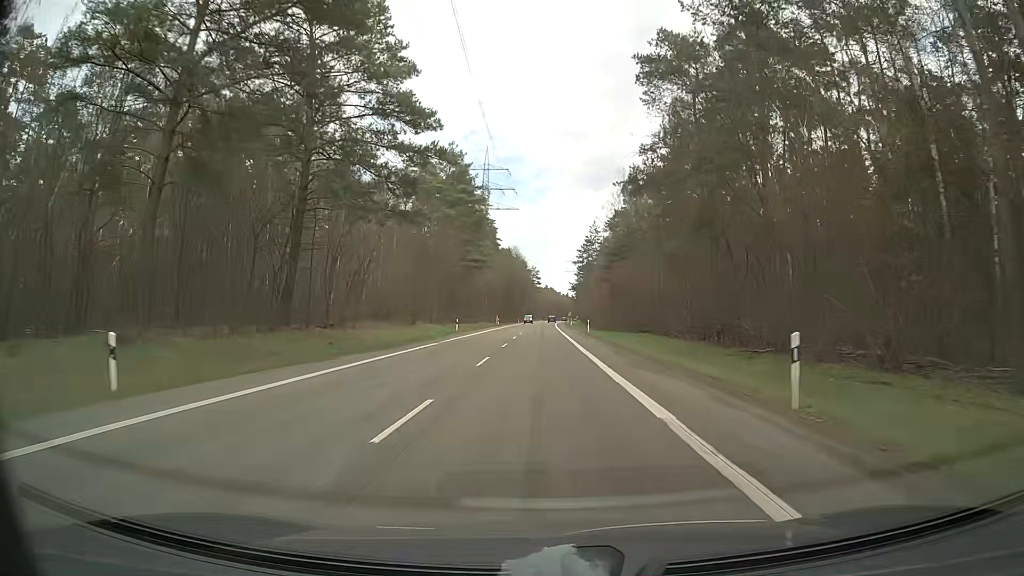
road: secondary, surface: asphalt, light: Day
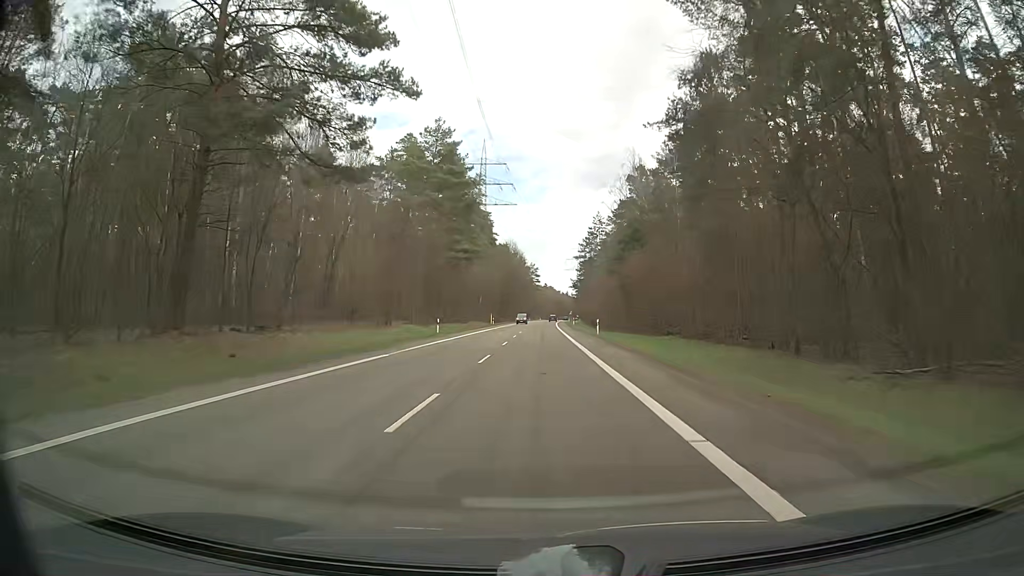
(0.0, +10.8) m; 0°
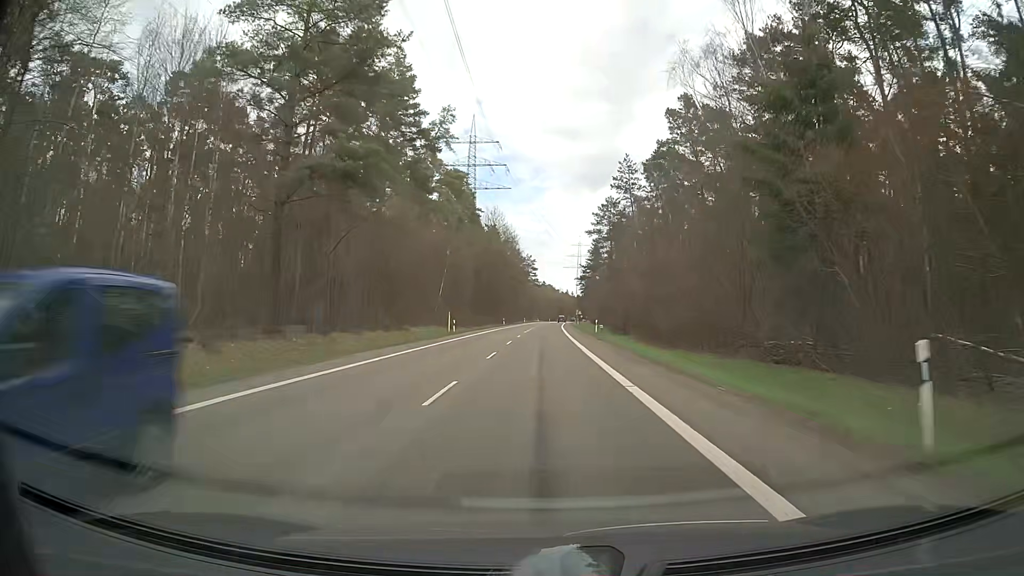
(+0.2, +43.2) m; +1°
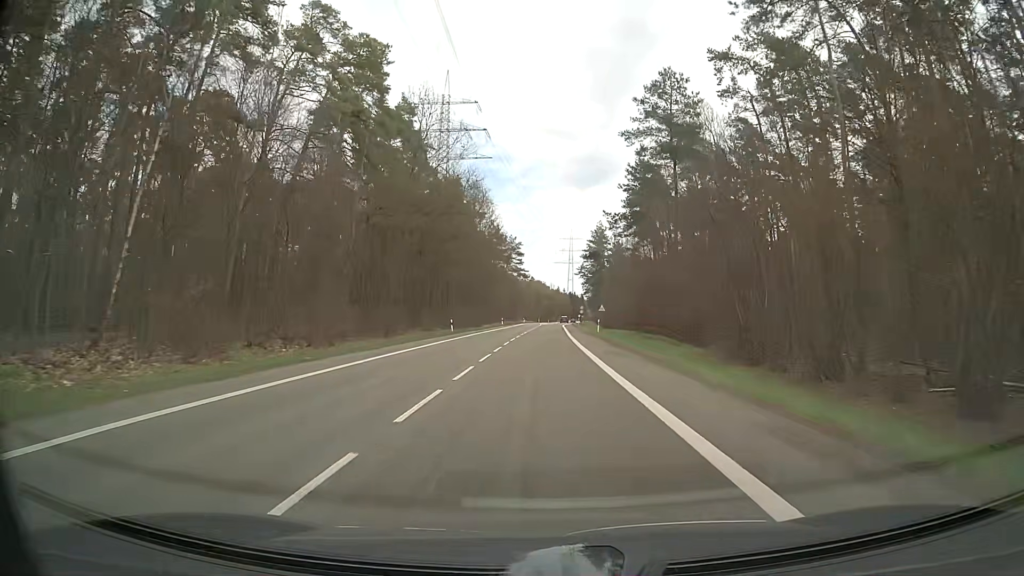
(+0.1, +54.0) m; +1°
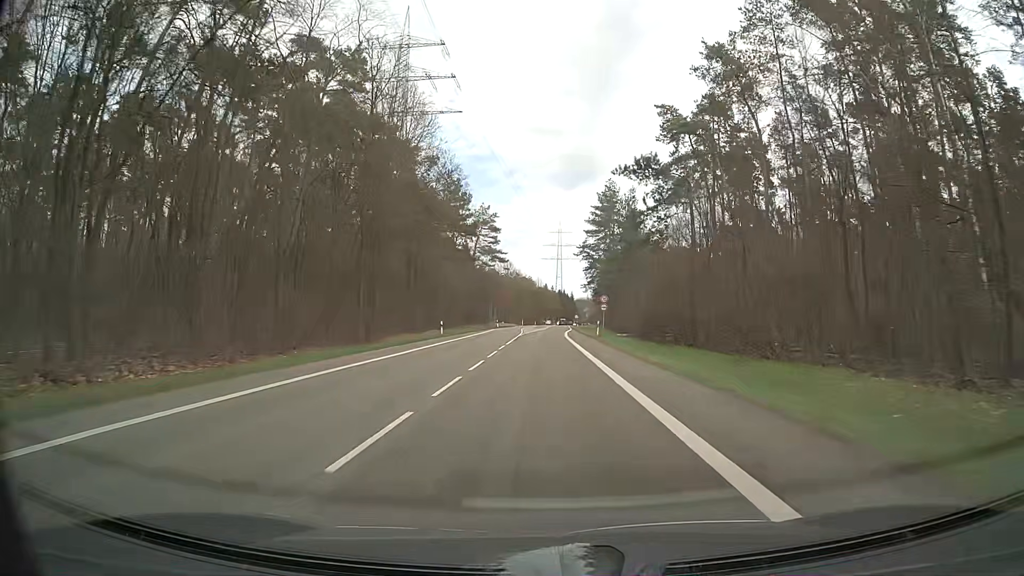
(+0.6, +53.9) m; +1°
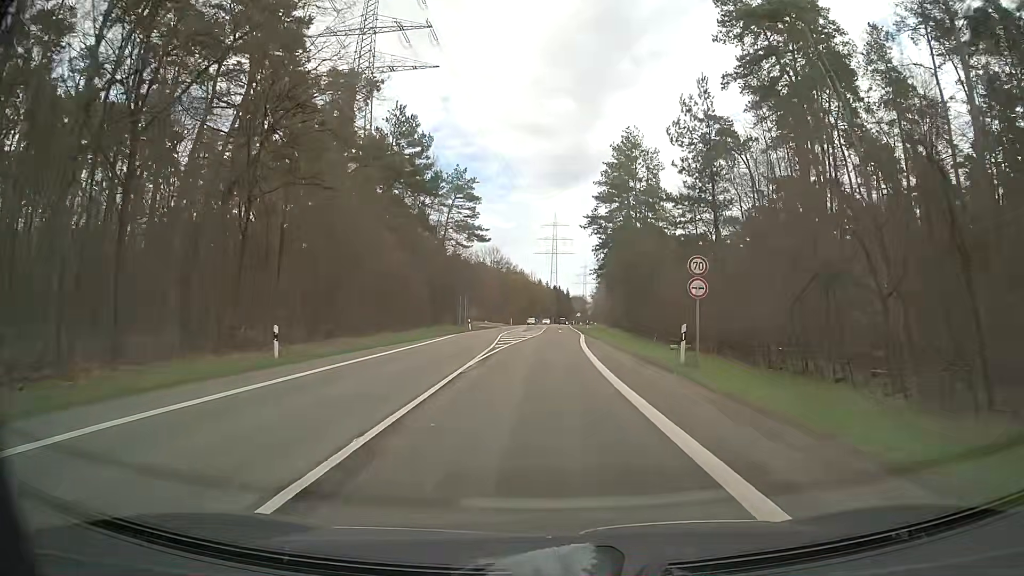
(+0.2, +32.3) m; +1°
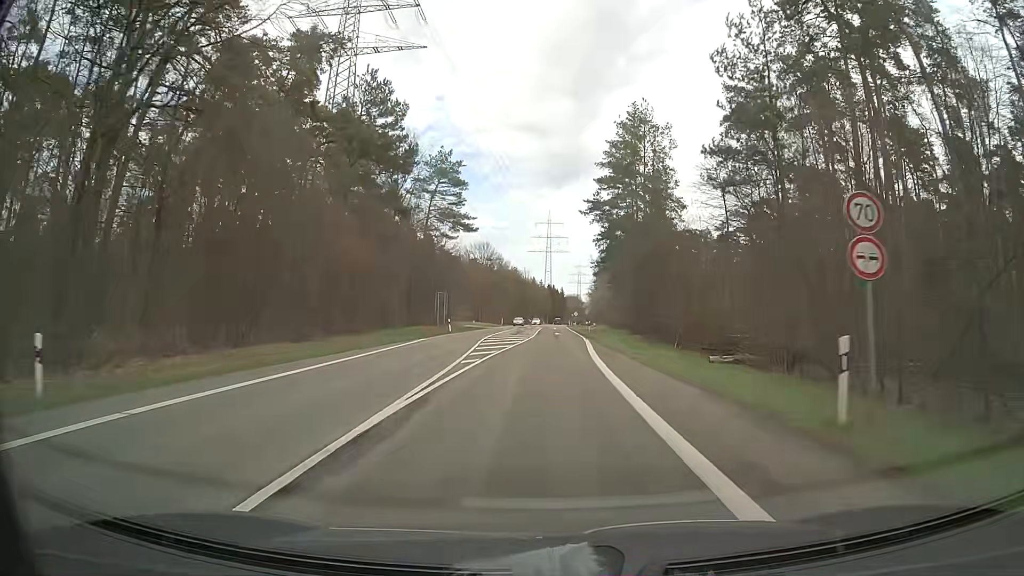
(0.0, +10.8) m; 0°
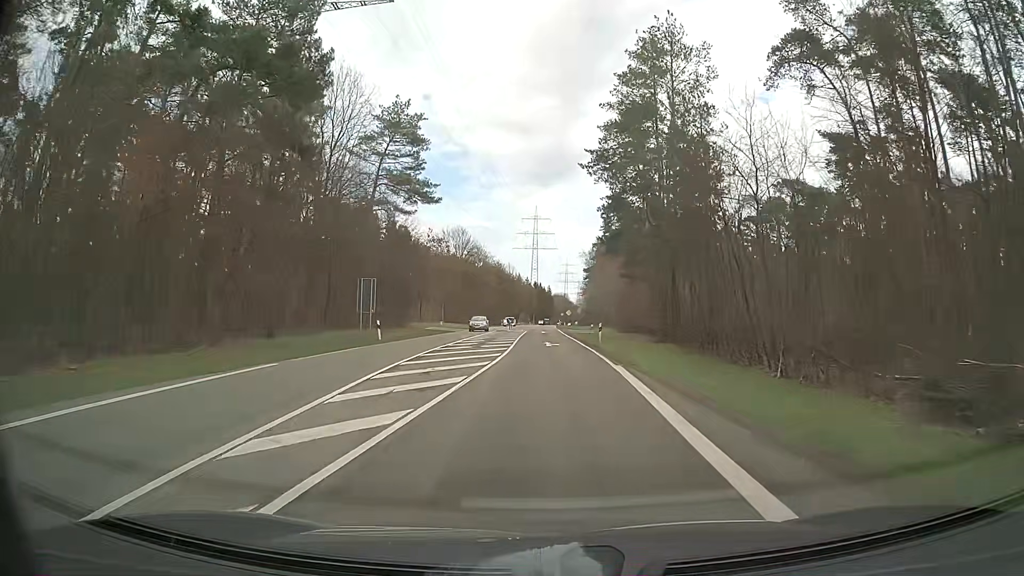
(+0.3, +21.5) m; +1°
(0, +10) (0, +20) (0, +30) (0, +40) (0, +50) (0, +60) (0, +70) (0, +80) (0, +90) (0, +100) m
